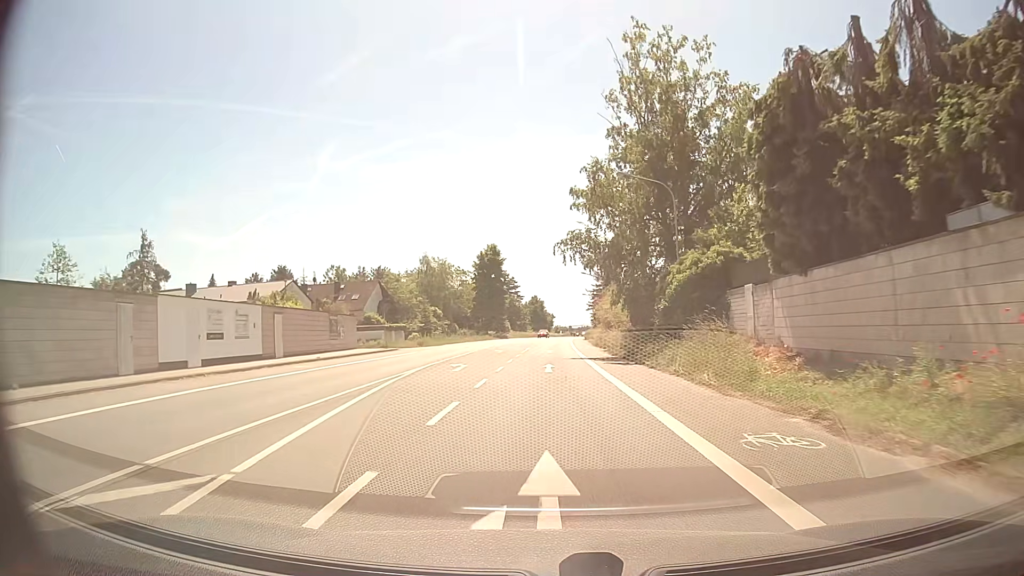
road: primary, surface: asphalt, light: Day
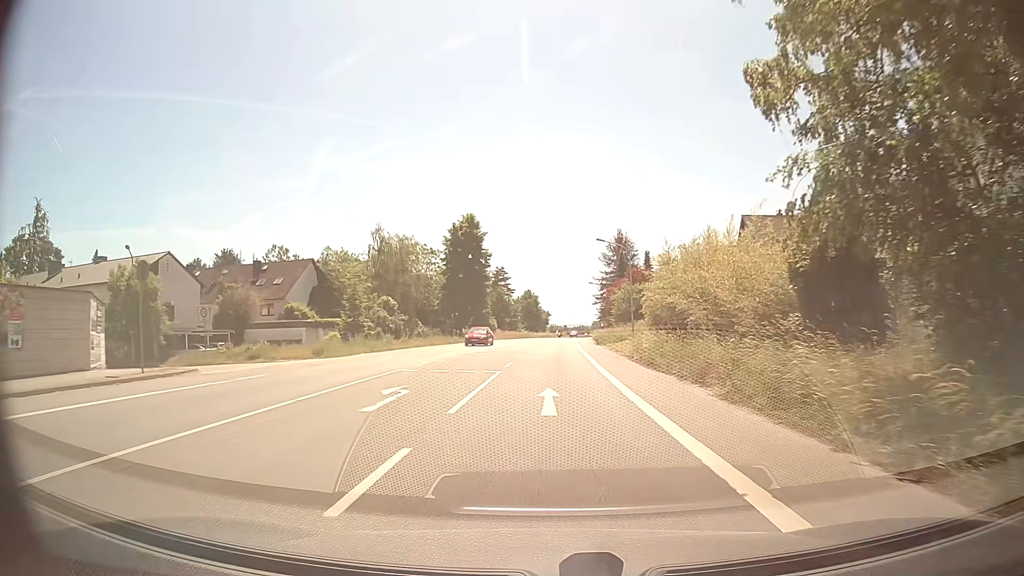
(+0.1, +28.4) m; 0°
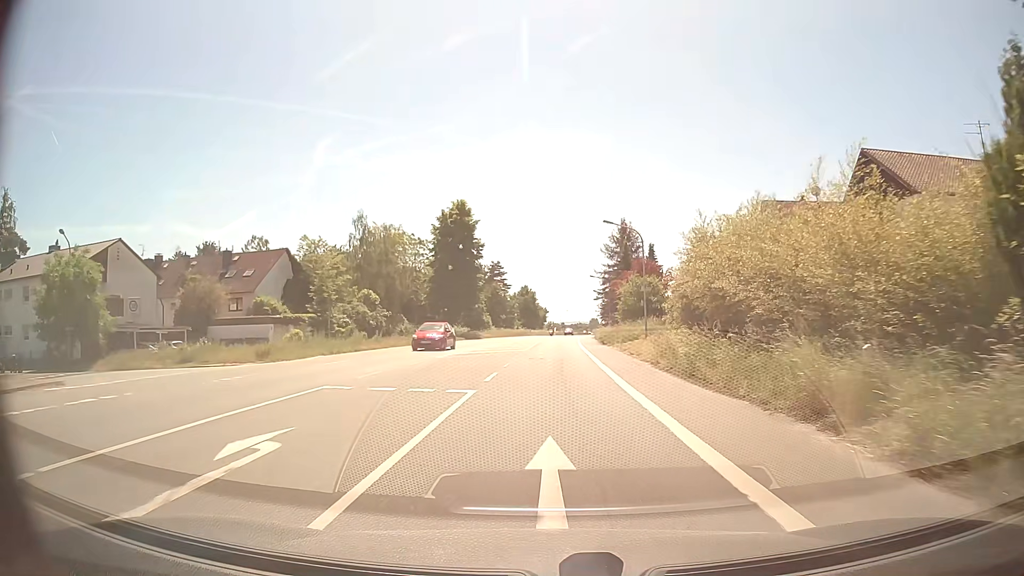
(0.0, +7.2) m; 0°
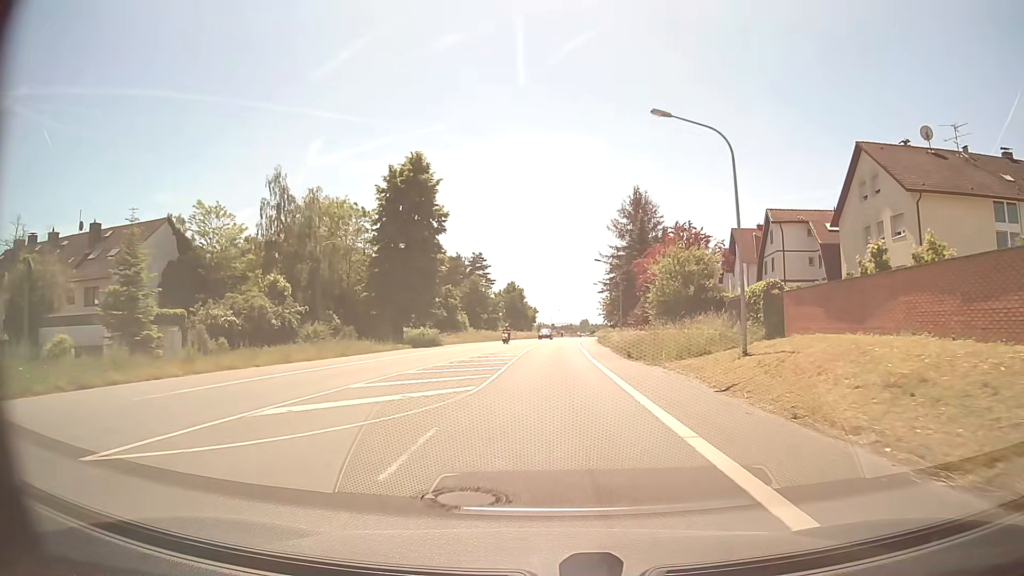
(+0.3, +21.9) m; +1°
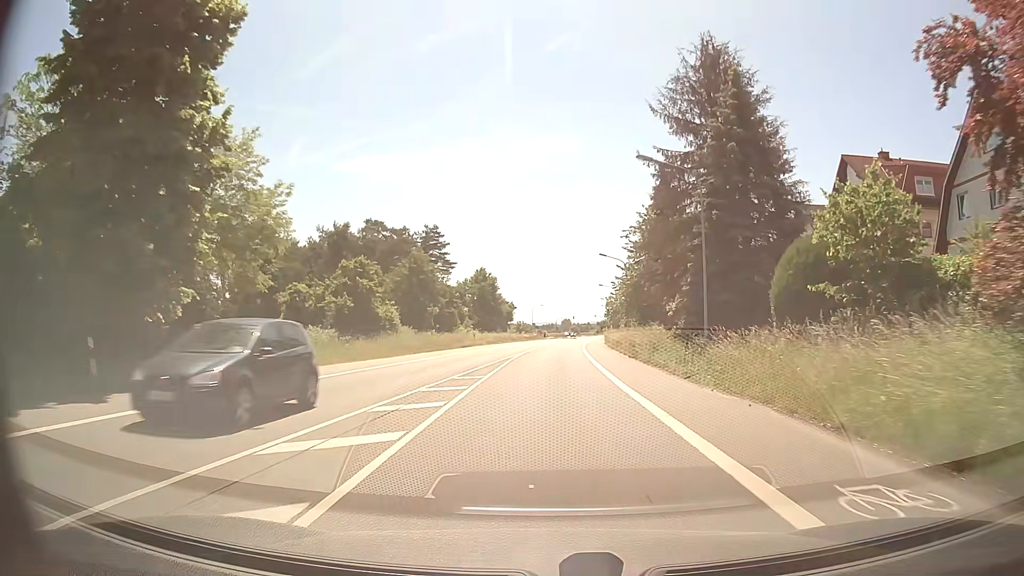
(+0.5, +37.1) m; +1°
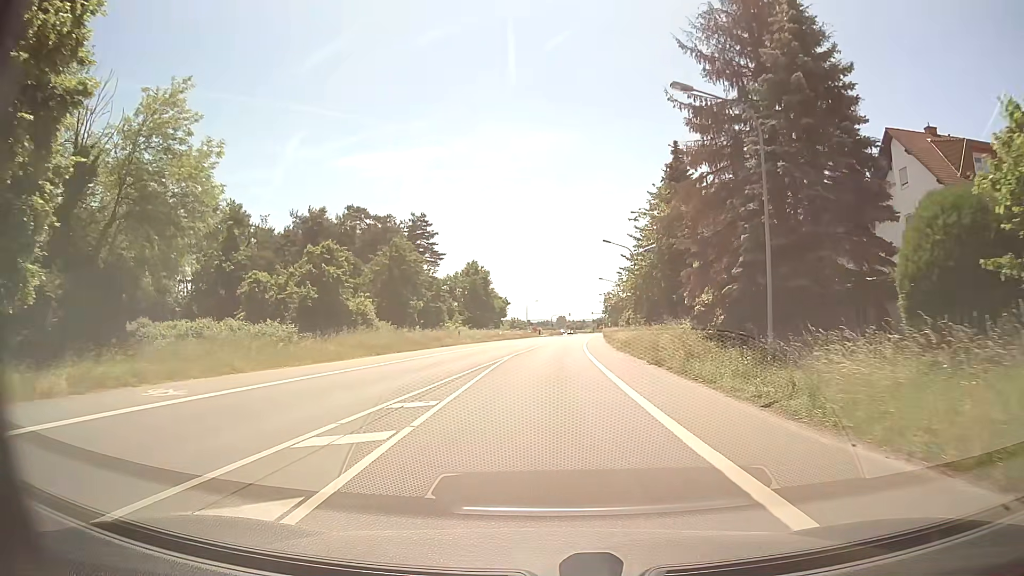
(0.0, +7.5) m; 0°
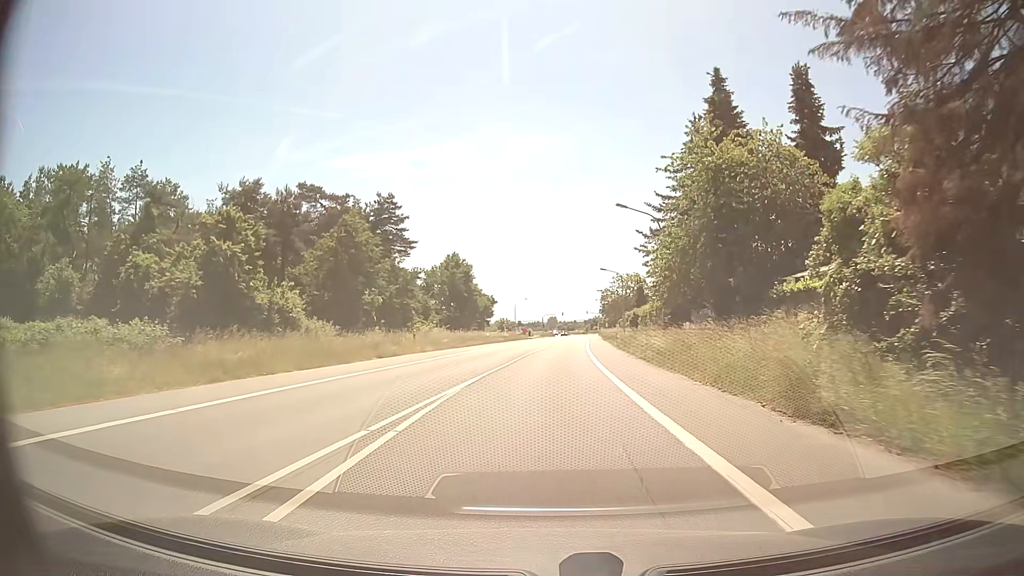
(+0.1, +15.2) m; +1°
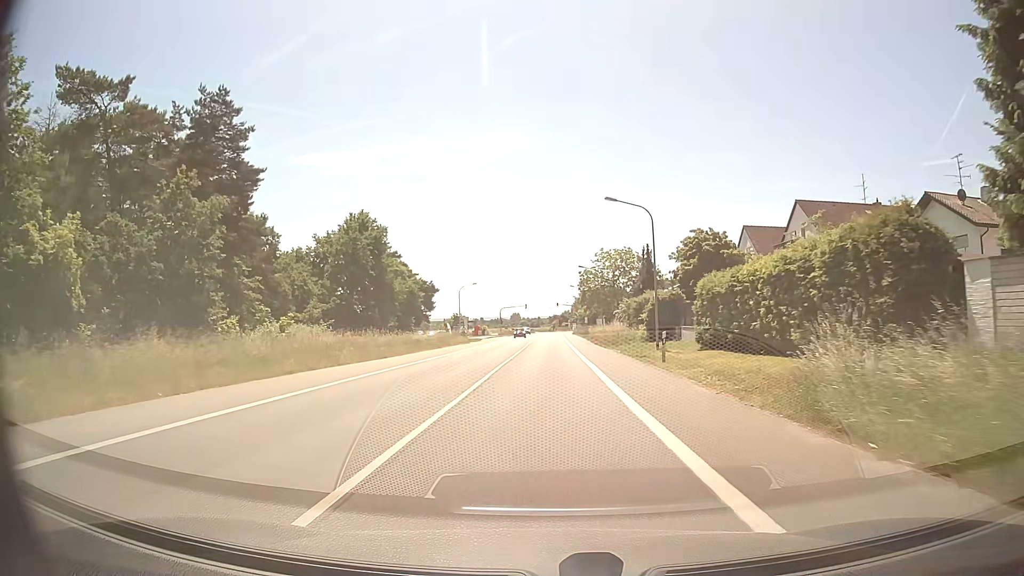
(+1.0, +38.4) m; +3°
(0, +10) (0, +20) (0, +30) (0, +40) (0, +50) (+1, +60) (+1, +70) (+1, +80) (+1, +90) (+1, +100) m
